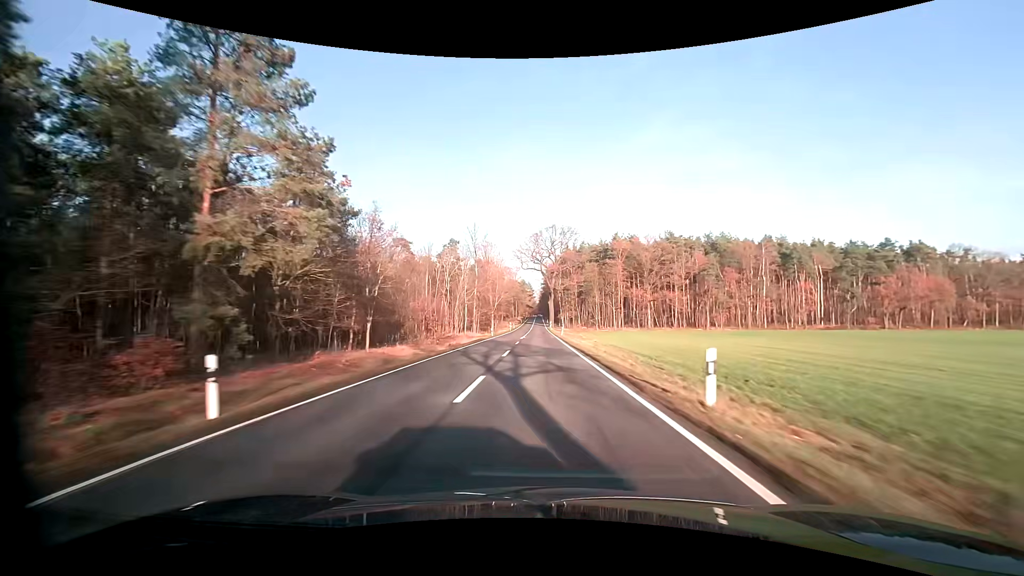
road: primary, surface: asphalt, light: Day
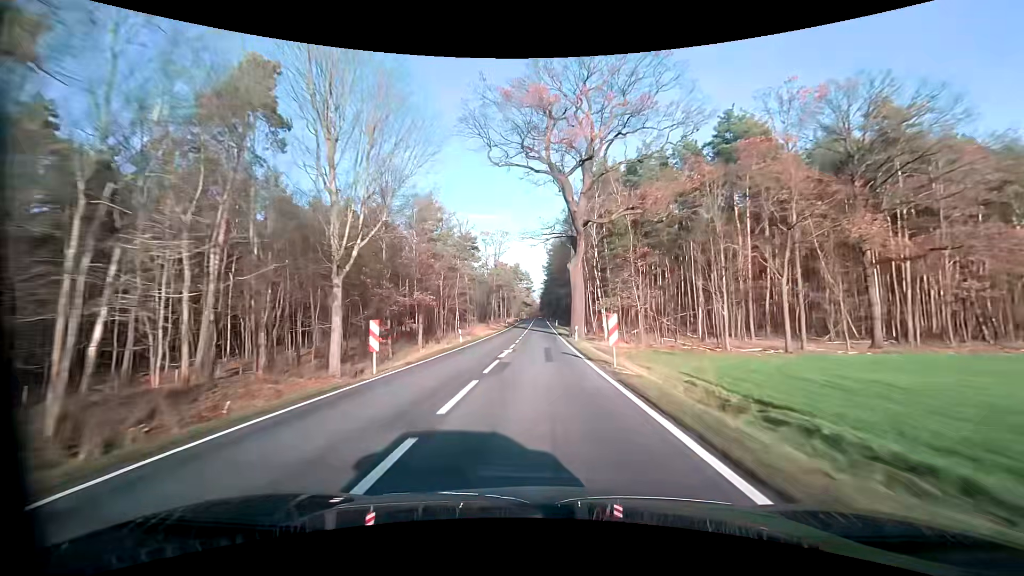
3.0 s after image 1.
(+0.1, +78.7) m; 0°
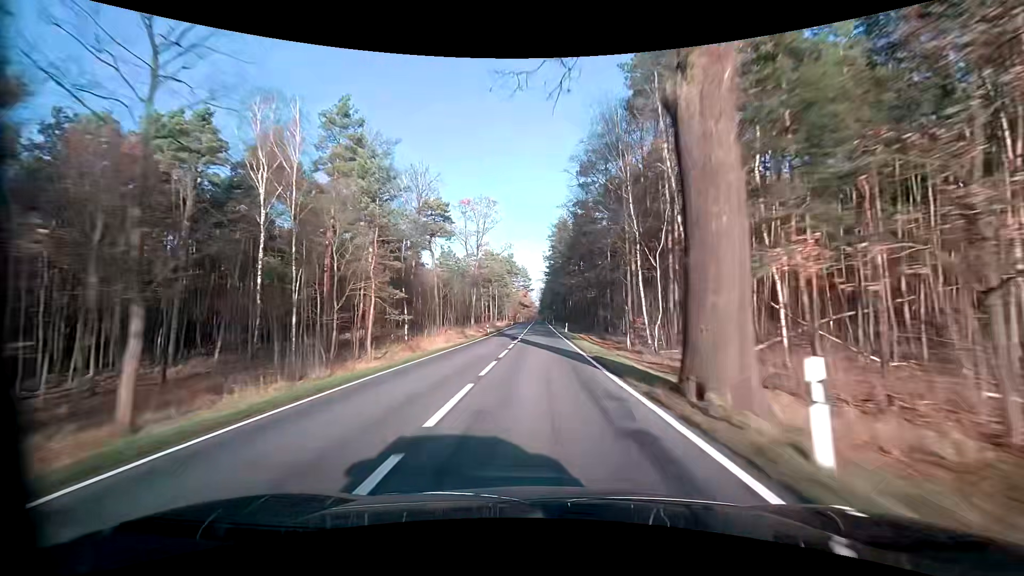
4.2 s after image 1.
(+0.1, +31.5) m; 0°
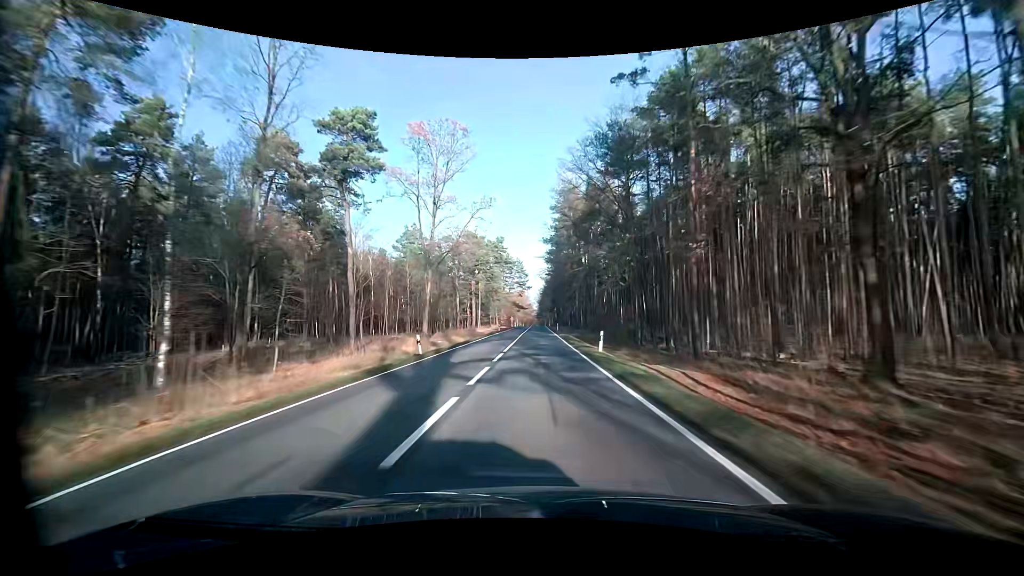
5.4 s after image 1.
(0.0, +31.4) m; 0°
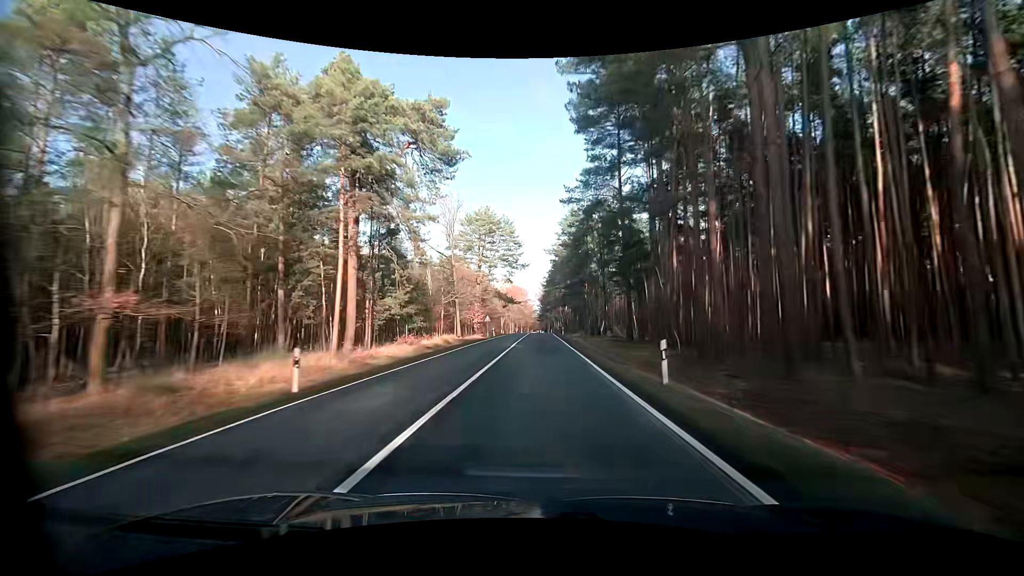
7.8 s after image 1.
(-0.2, +62.9) m; 0°
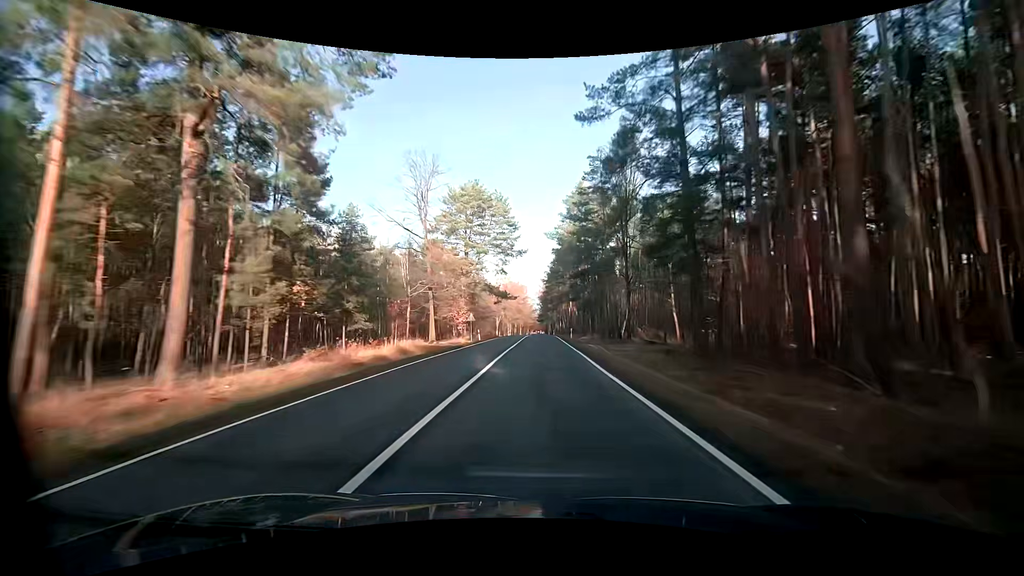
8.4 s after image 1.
(0.0, +15.7) m; 0°
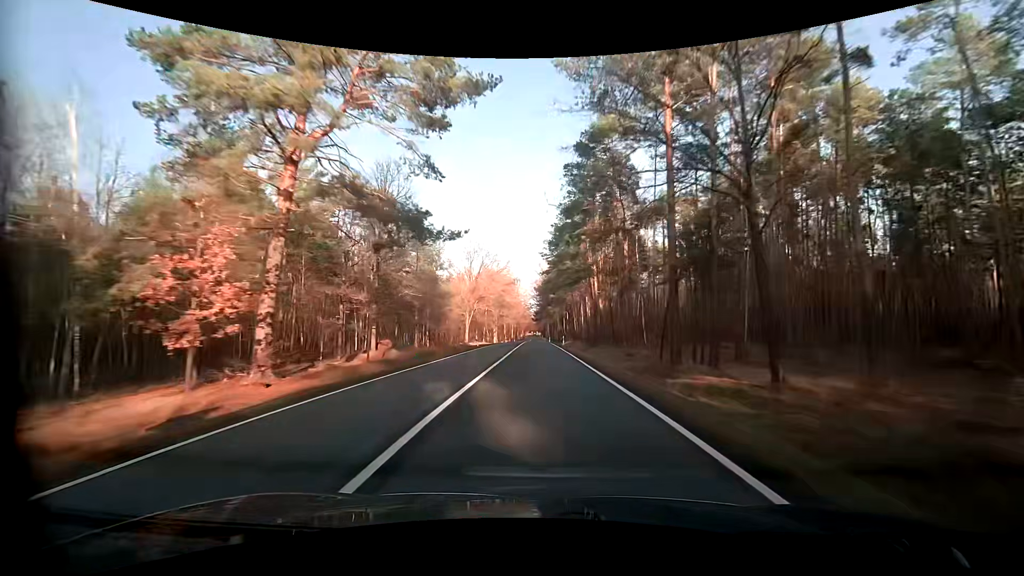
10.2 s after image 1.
(+0.1, +47.0) m; 0°
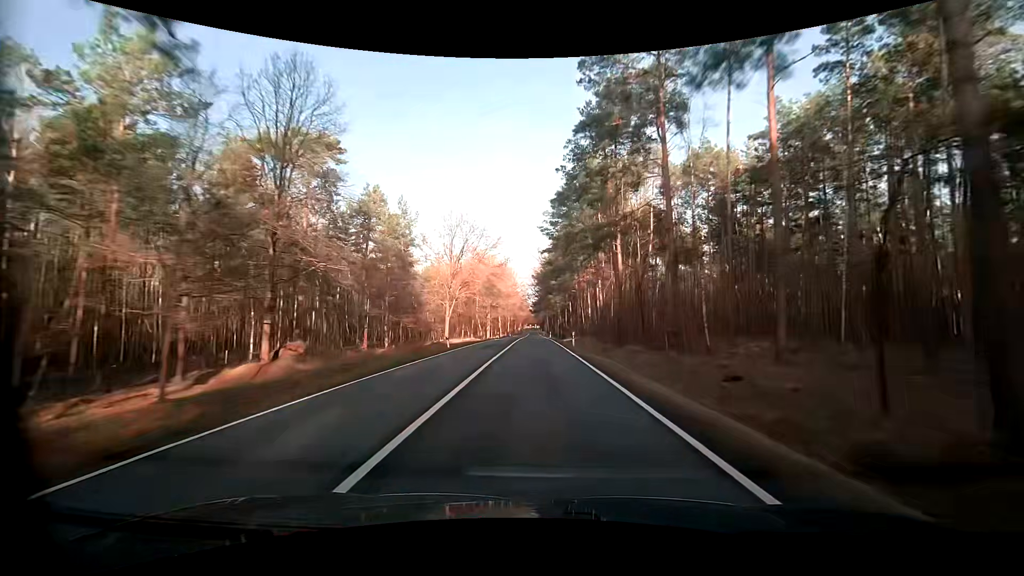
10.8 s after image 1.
(0.0, +15.7) m; 0°
(0, +10) (0, +20) (0, +30) (0, +40) (0, +50) (0, +60) (0, +70) (-1, +80) (-1, +90) (-1, +100) m
